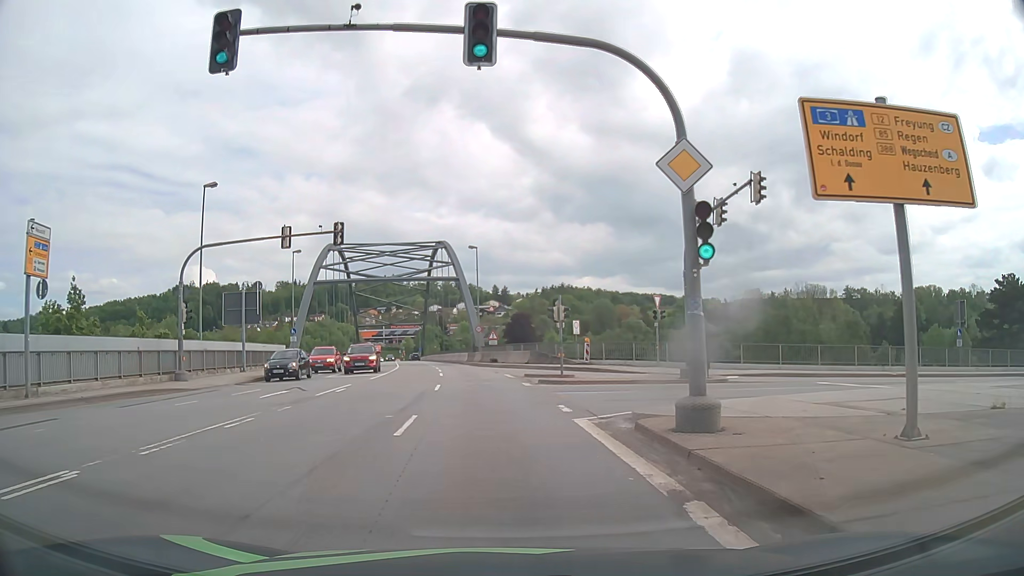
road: primary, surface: asphalt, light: Day
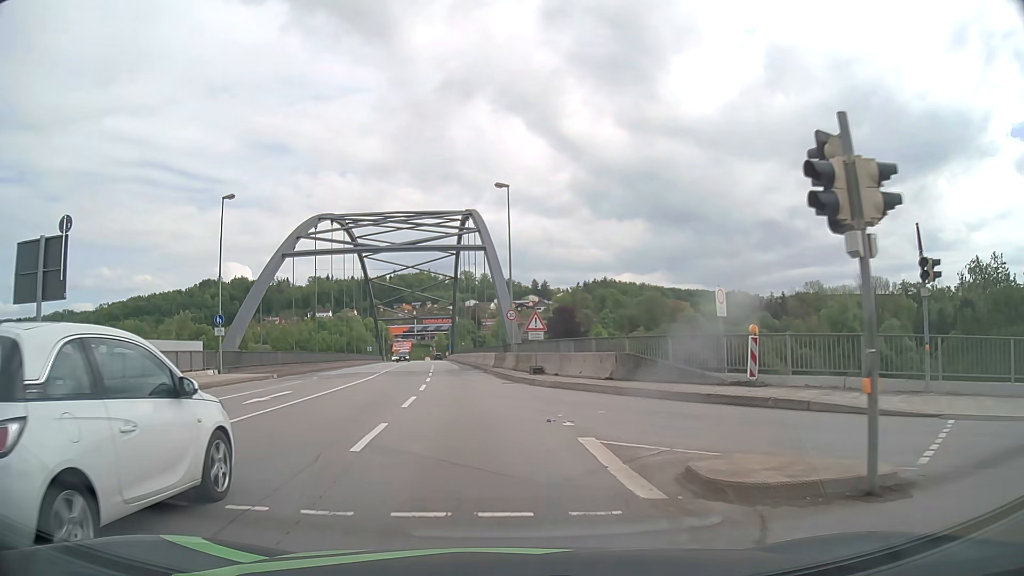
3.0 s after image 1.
(-0.6, +23.1) m; -3°
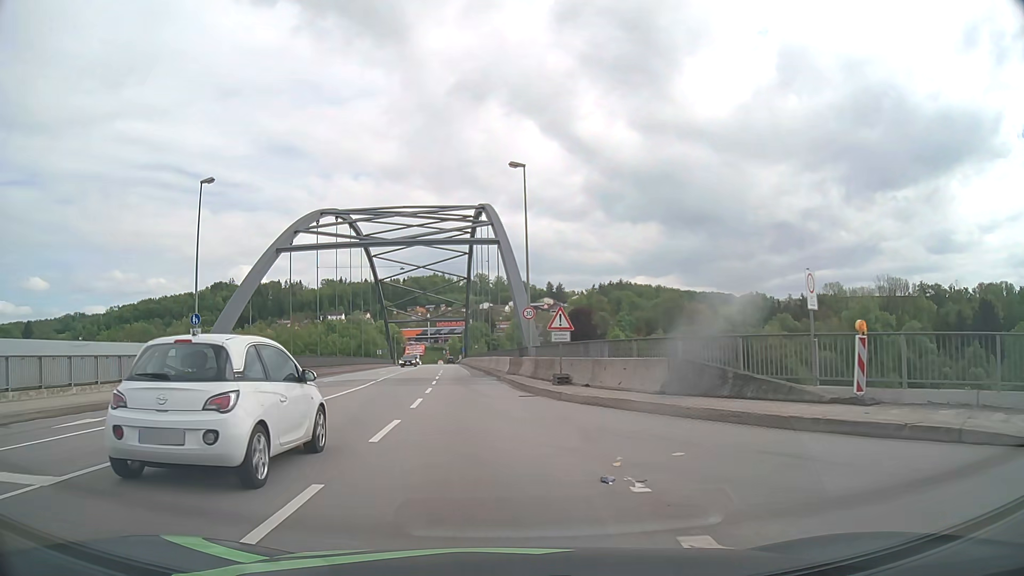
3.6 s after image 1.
(-0.1, +5.0) m; -2°
(0, +10) (-1, +20) (-1, +30) (-2, +40) (-3, +50) (-4, +60) (-5, +70) (-5, +80) (-6, +90) (-7, +100) m
